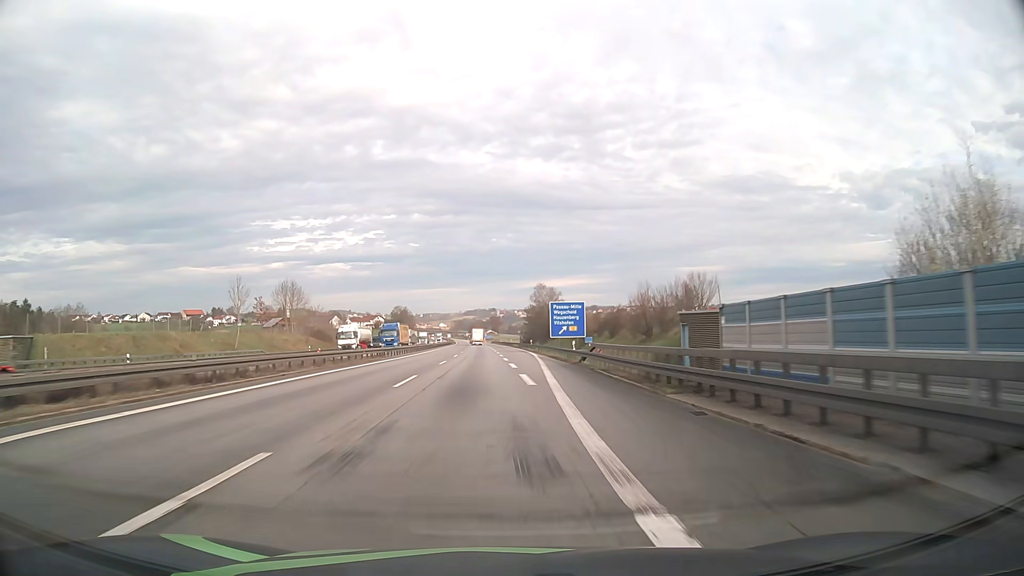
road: motorway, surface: asphalt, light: Day
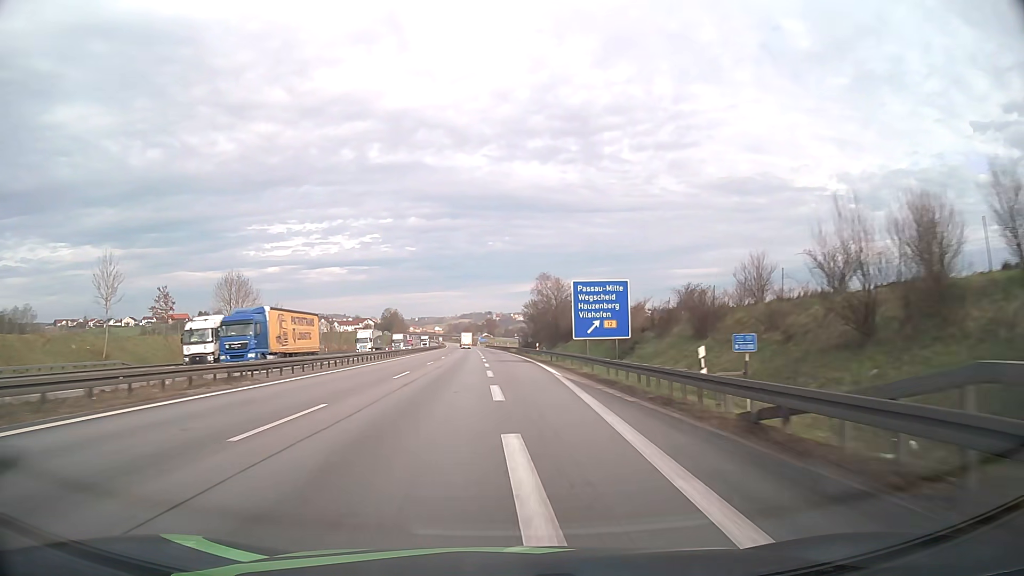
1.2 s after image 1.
(+0.1, +28.2) m; 0°
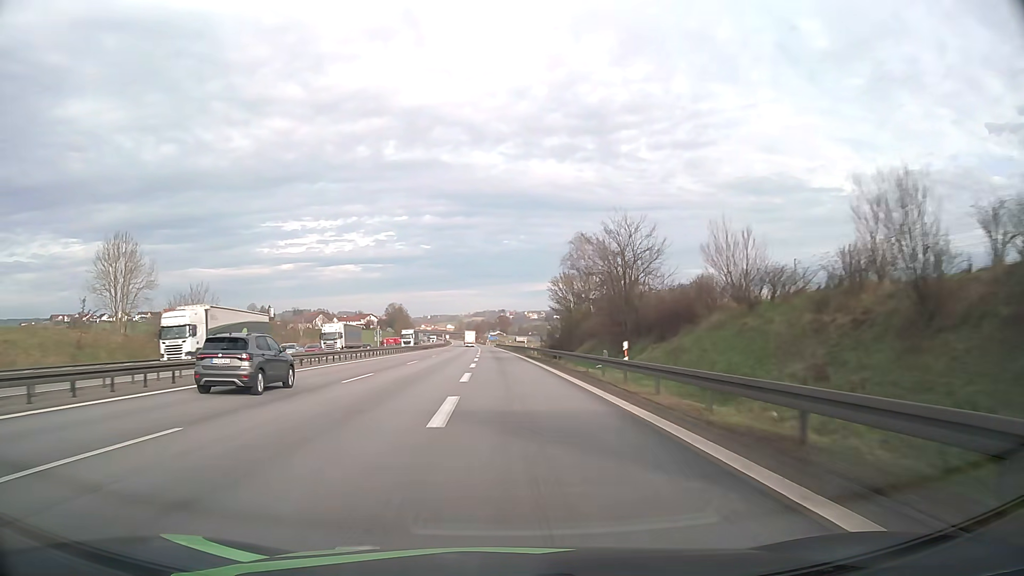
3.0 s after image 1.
(-0.3, +41.7) m; -1°
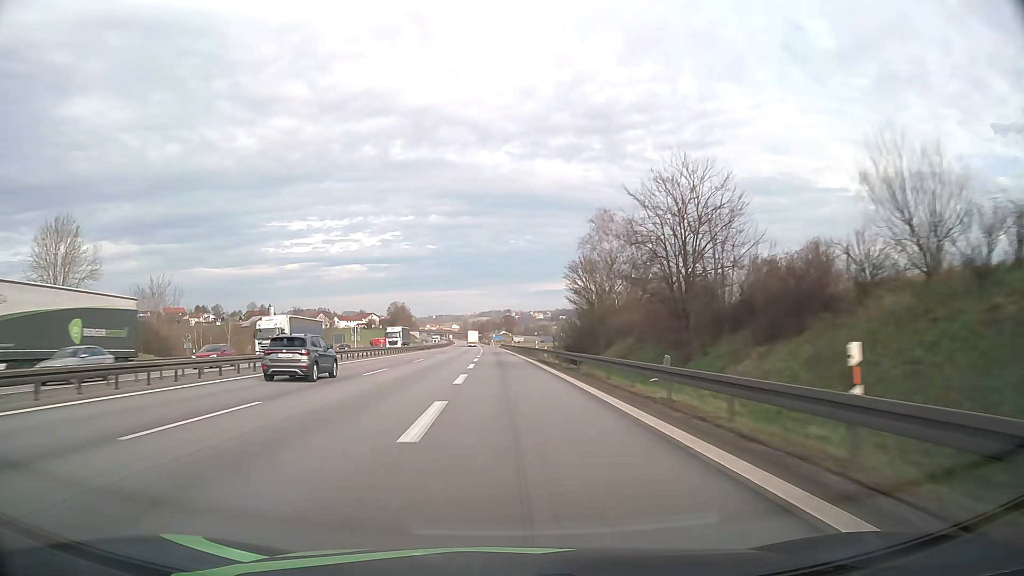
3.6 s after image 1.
(-0.1, +13.6) m; -1°
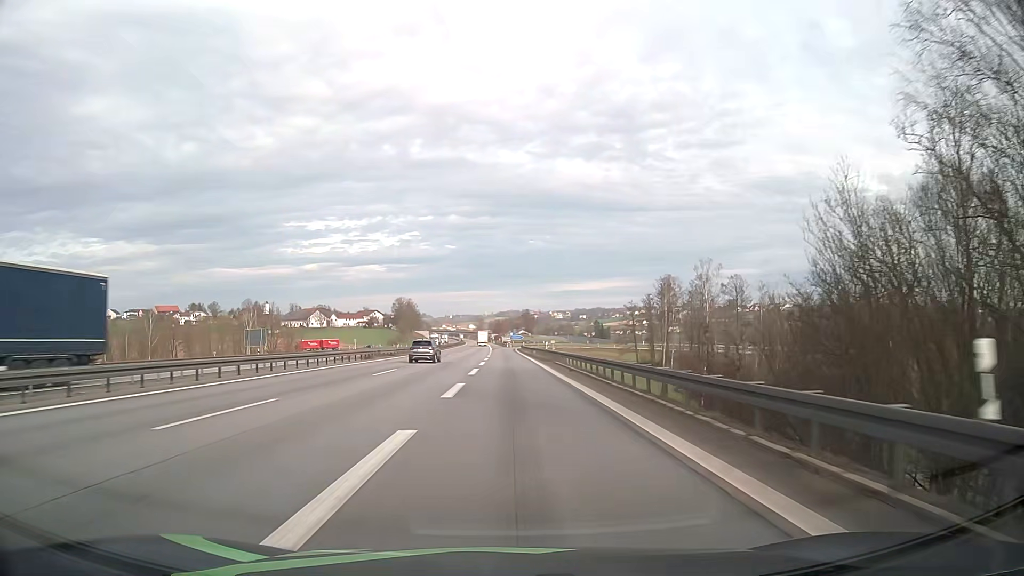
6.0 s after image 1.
(-0.8, +52.8) m; -2°
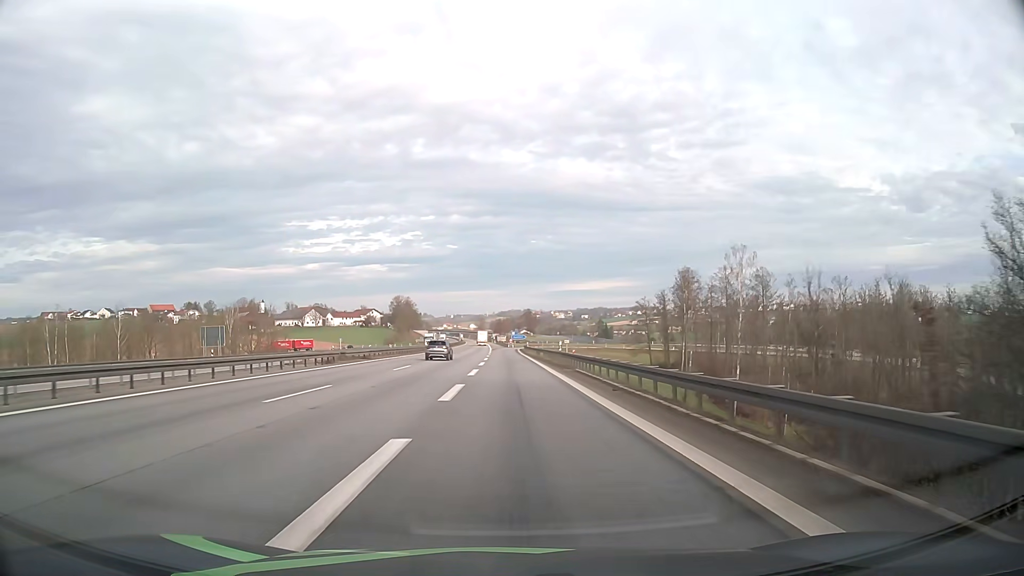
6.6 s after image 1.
(0.0, +12.8) m; 0°
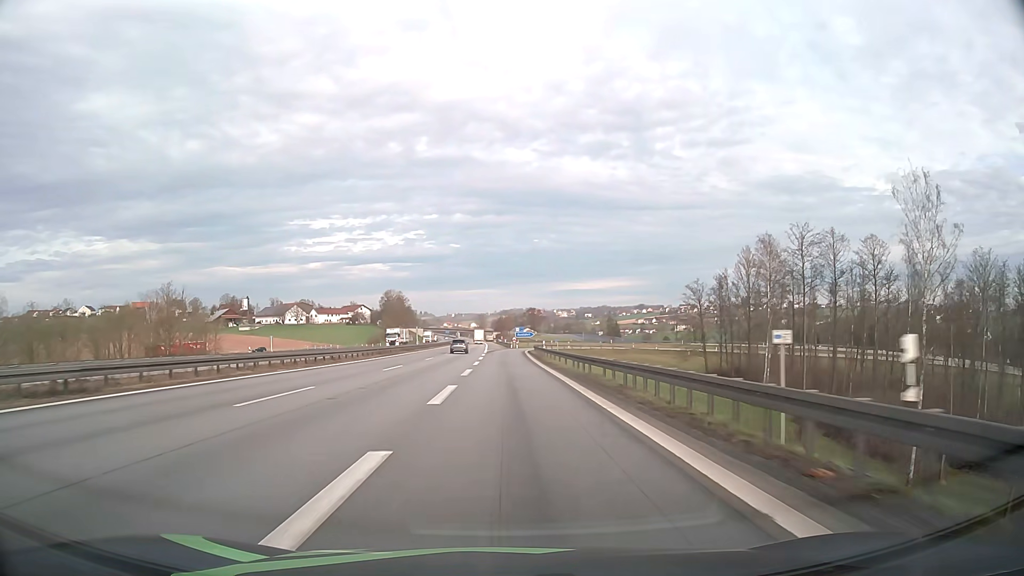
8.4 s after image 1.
(0.0, +37.2) m; 0°
(0, +10) (0, +20) (0, +30) (0, +40) (0, +50) (0, +60) (0, +70) (0, +80) (+1, +90) (+3, +100) m
